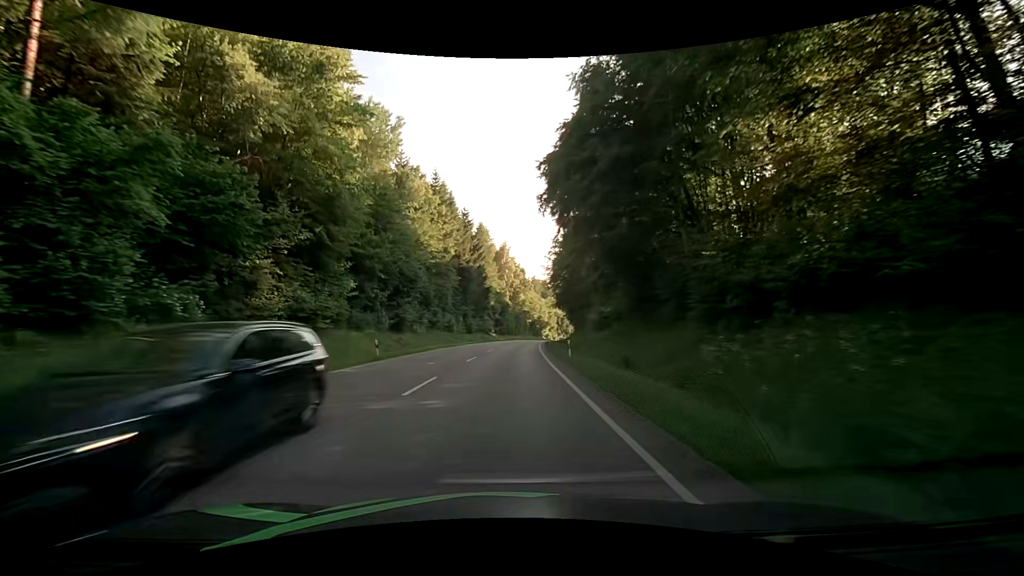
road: secondary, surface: asphalt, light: Day
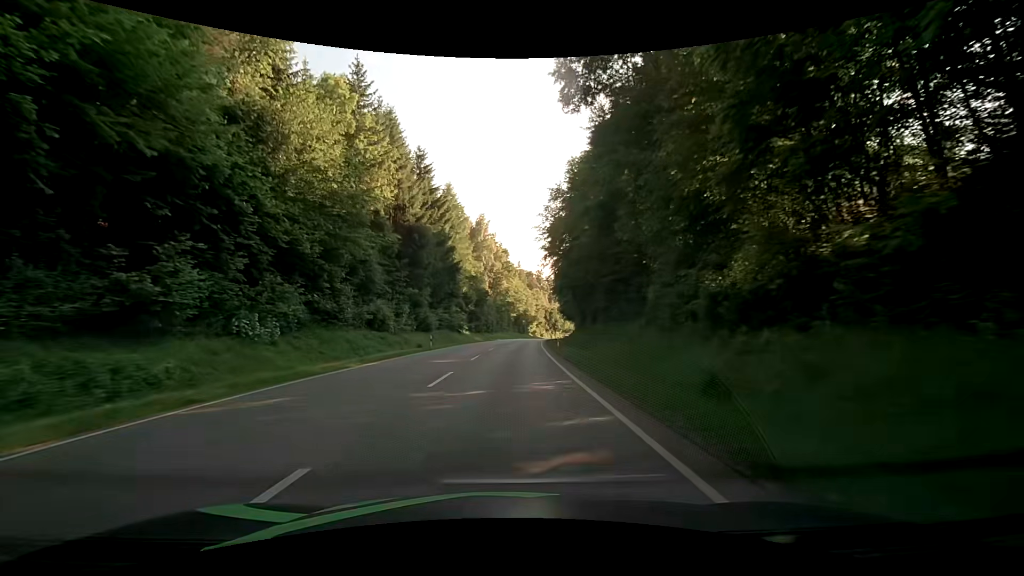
(+1.1, +32.4) m; +3°
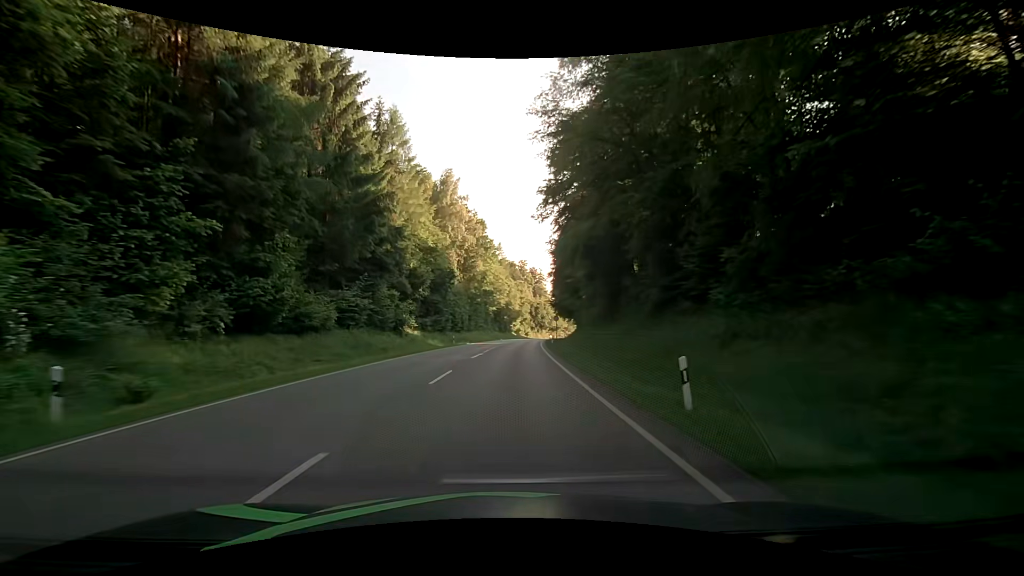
(+0.5, +32.5) m; +1°
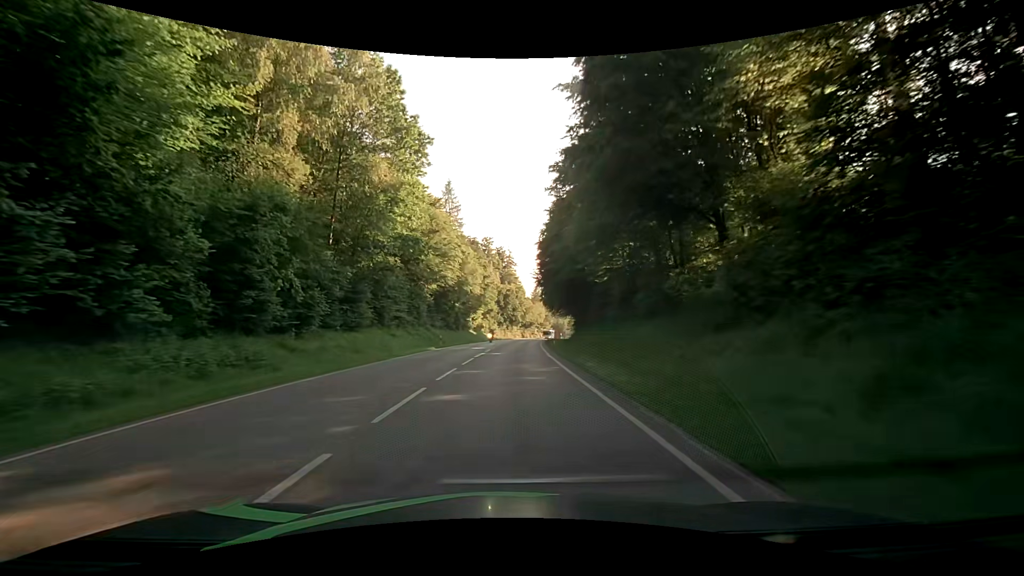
(+2.6, +54.0) m; +5°
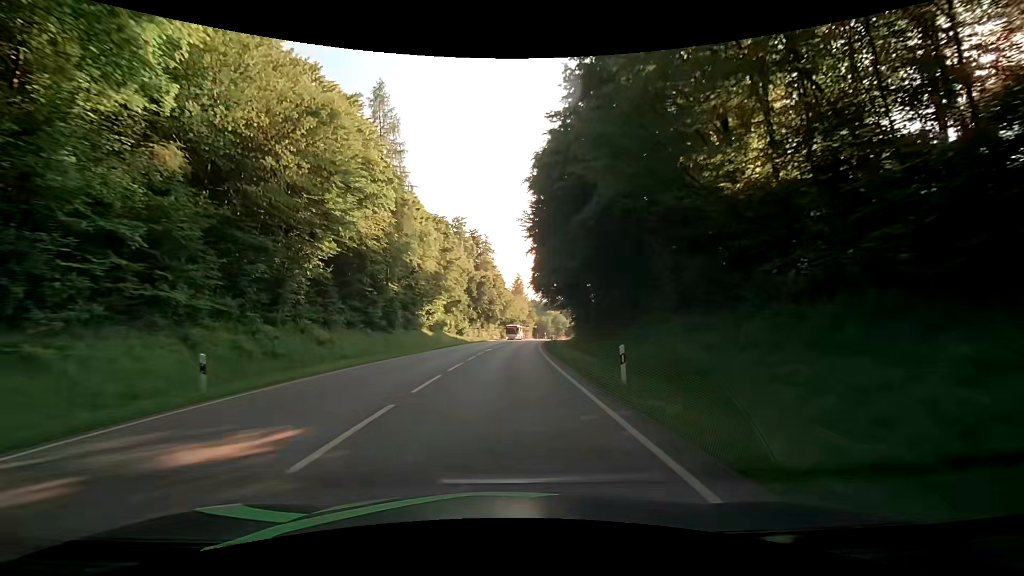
(+0.7, +32.5) m; +3°
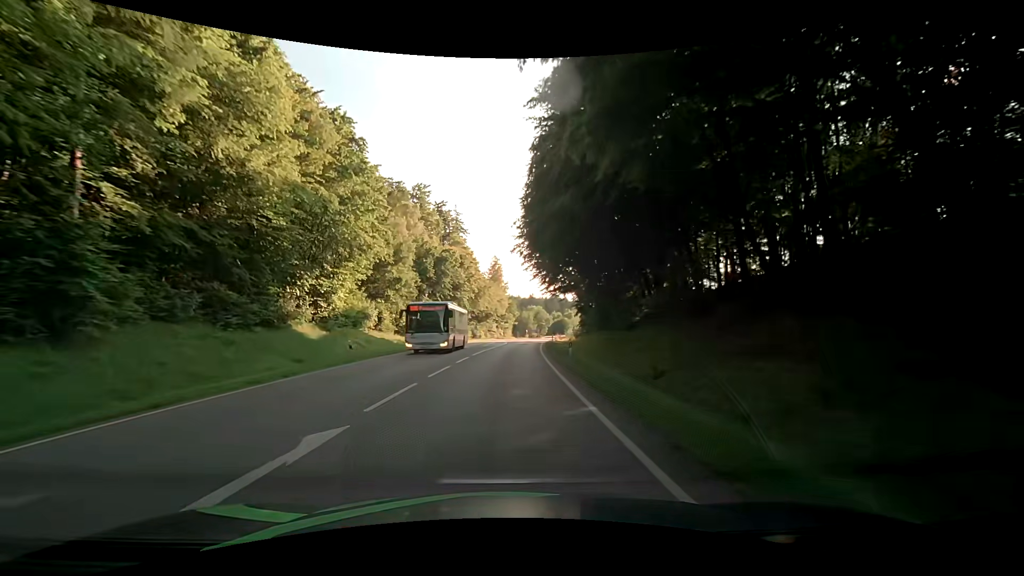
(+0.7, +32.5) m; +2°
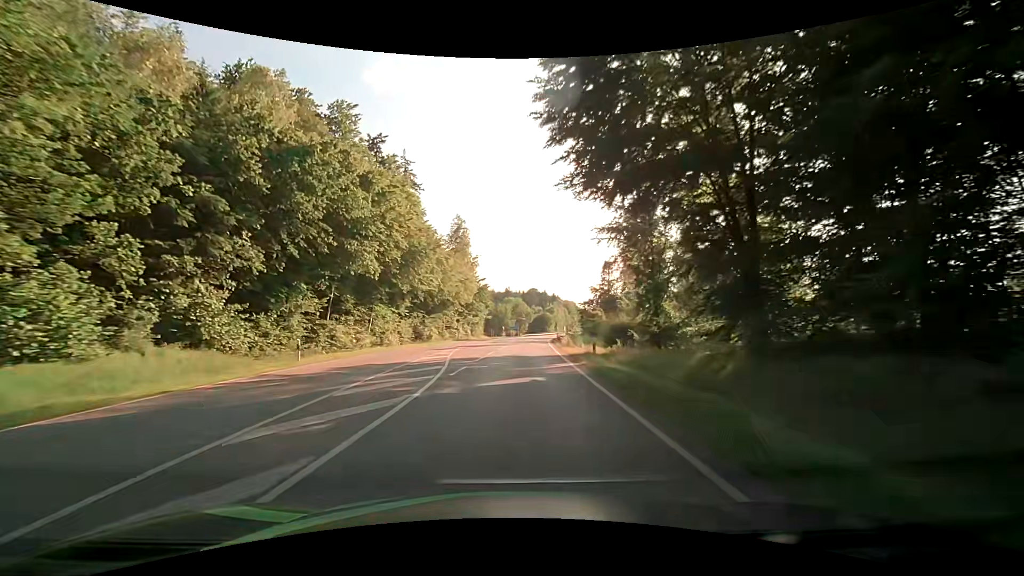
(+1.2, +43.3) m; +3°
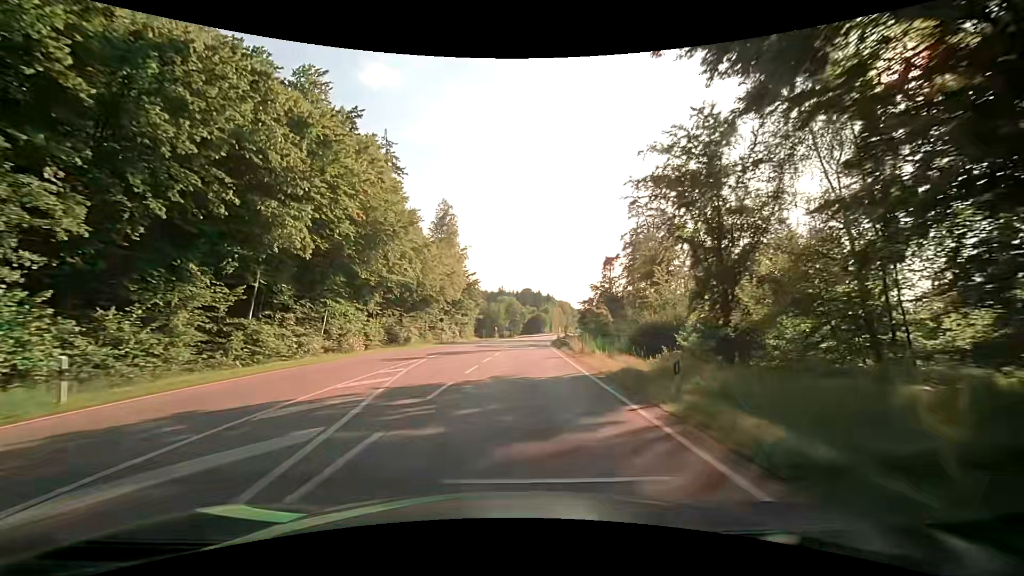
(+0.1, +10.8) m; +1°
